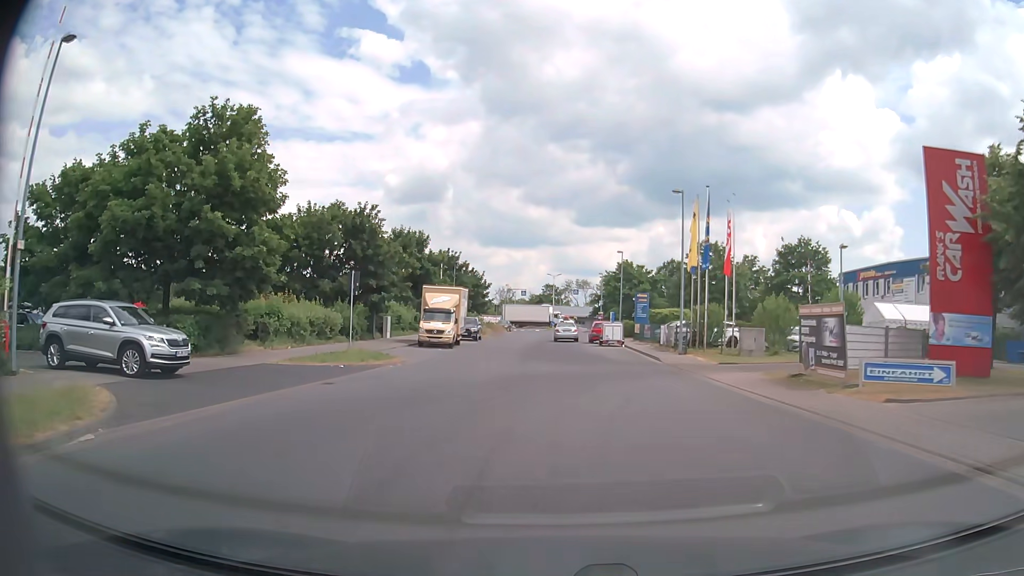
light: Day
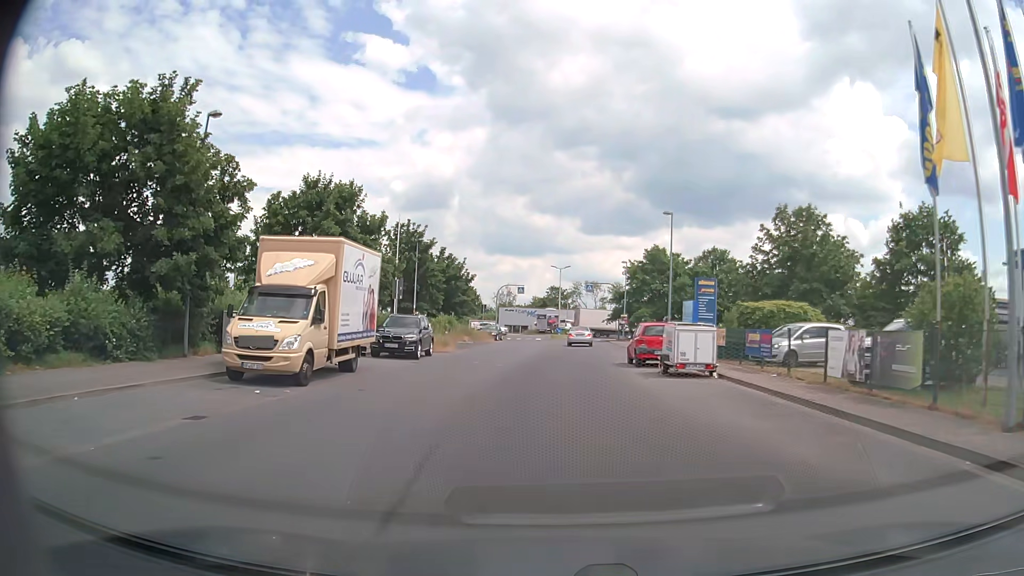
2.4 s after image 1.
(-0.1, +23.3) m; -1°
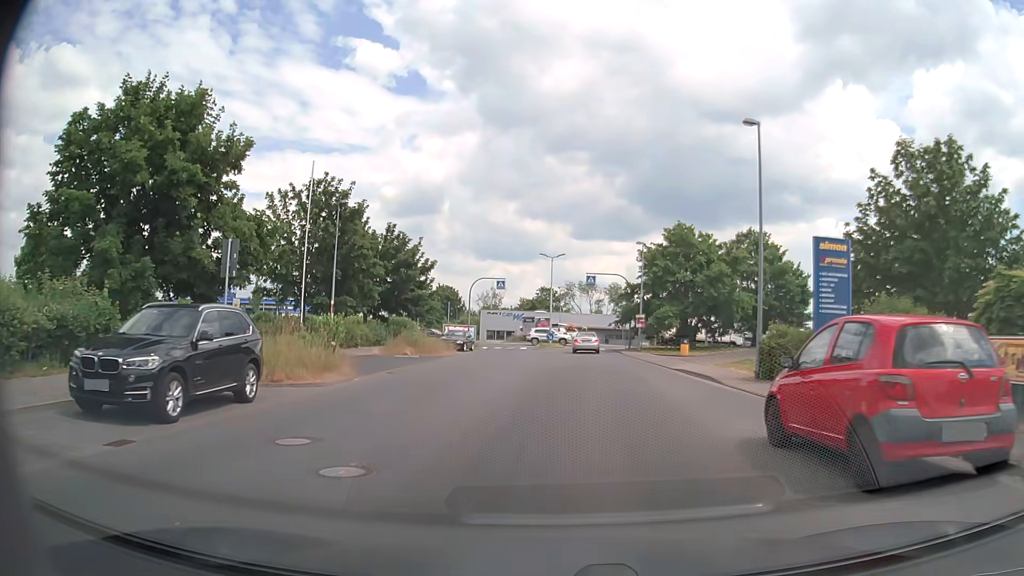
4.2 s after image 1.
(+0.1, +17.5) m; +1°
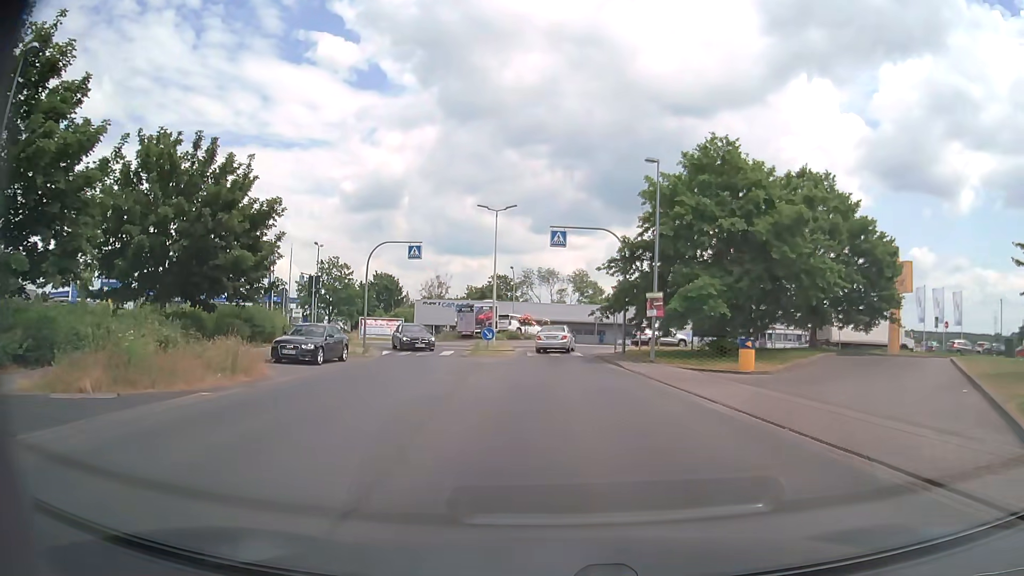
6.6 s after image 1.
(+0.7, +21.7) m; +4°
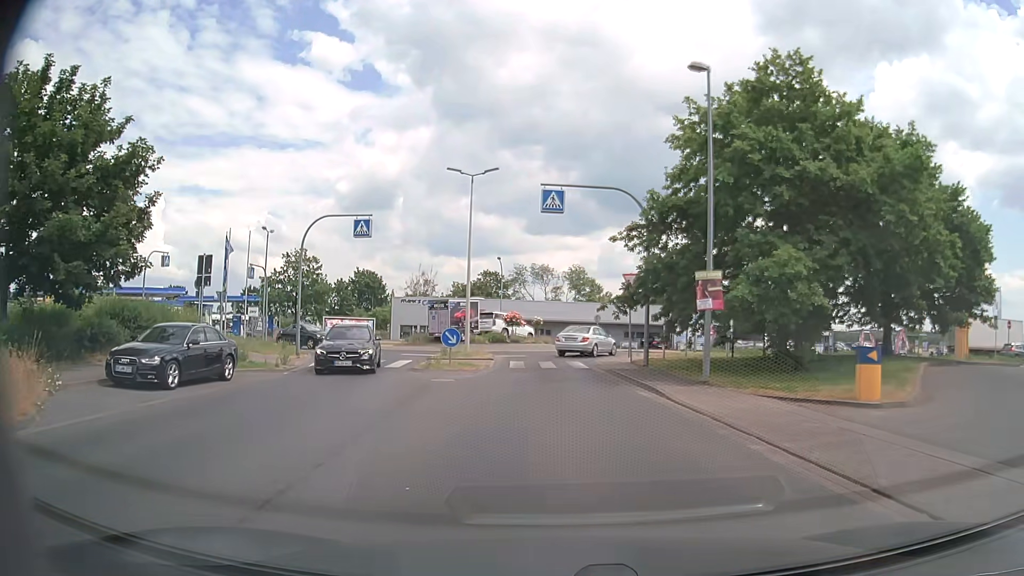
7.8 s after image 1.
(0.0, +9.3) m; 0°
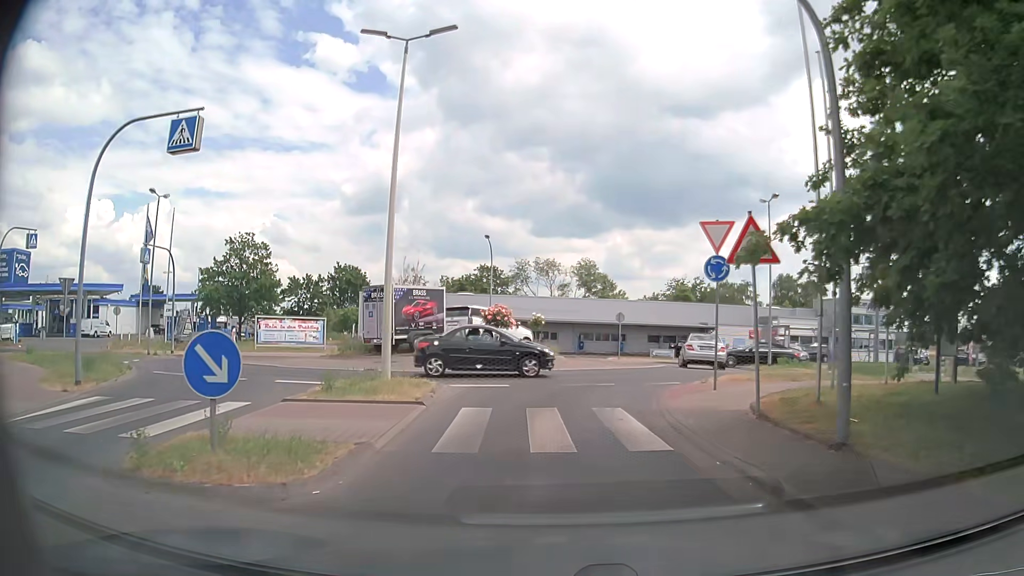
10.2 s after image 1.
(0.0, +14.8) m; -1°
